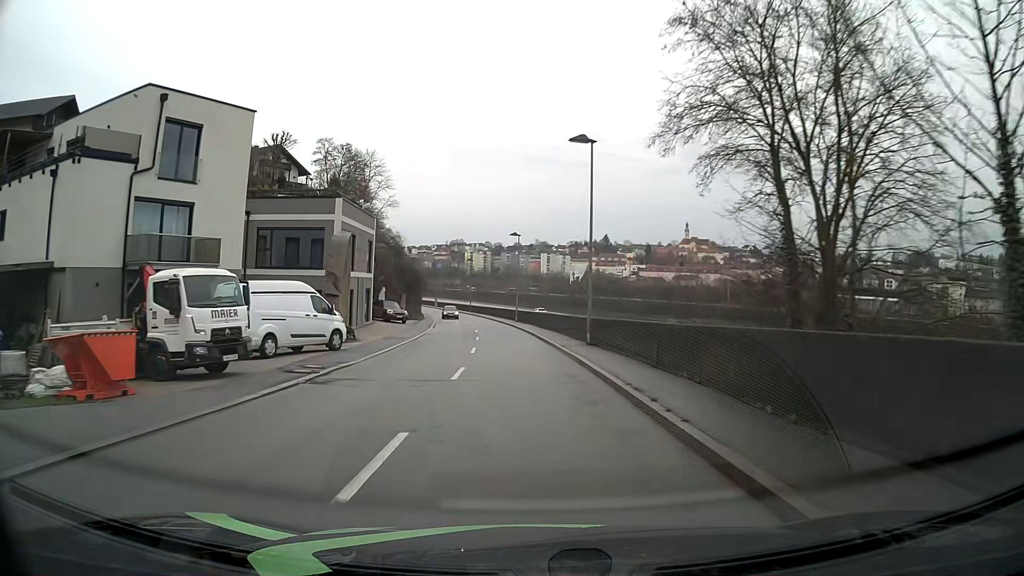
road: tertiary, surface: asphalt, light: Day
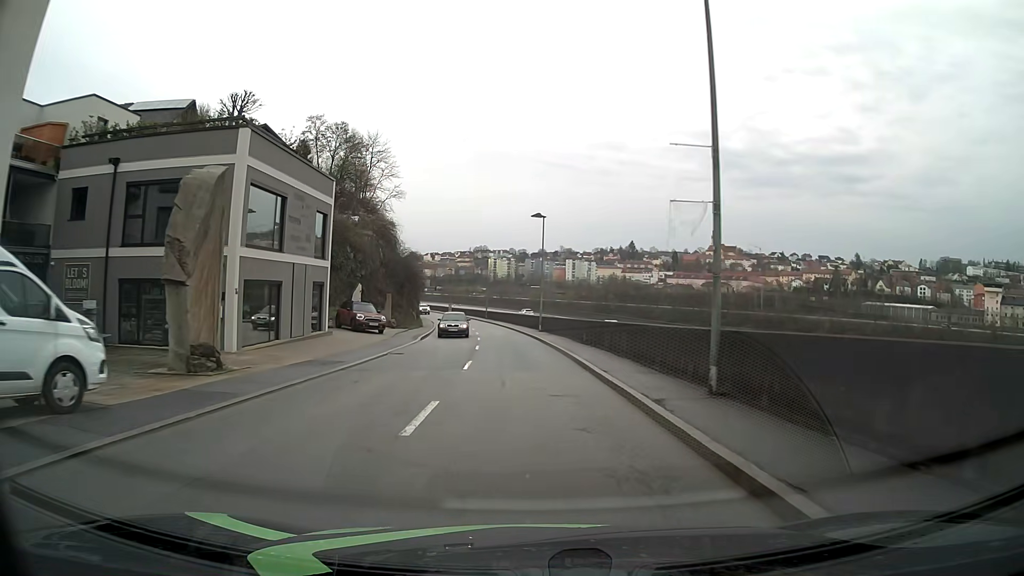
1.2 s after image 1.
(-0.3, +15.3) m; -2°
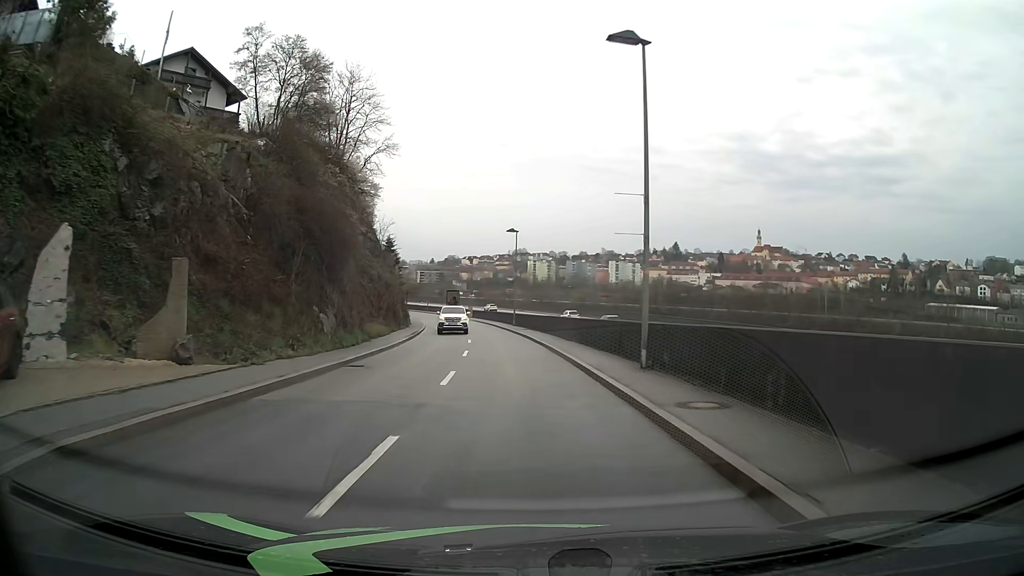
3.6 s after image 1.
(-1.1, +30.8) m; -4°
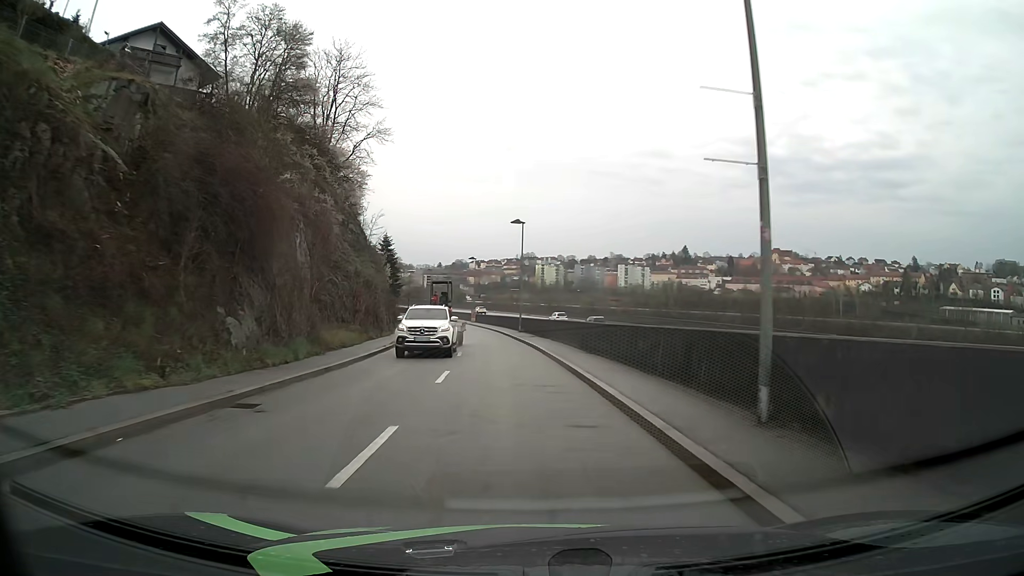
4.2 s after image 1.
(-0.1, +7.6) m; -1°
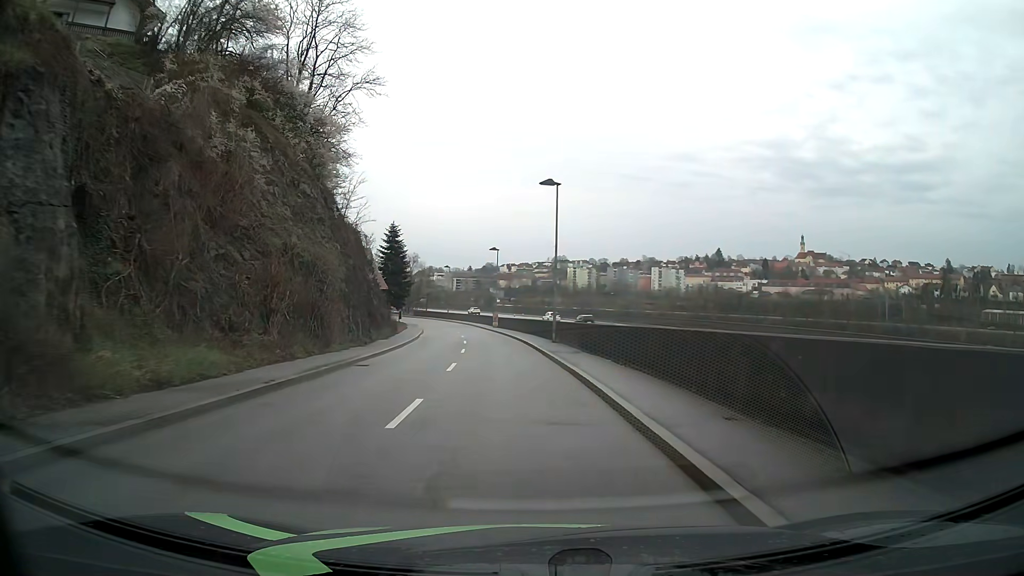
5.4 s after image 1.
(-0.3, +15.2) m; -3°
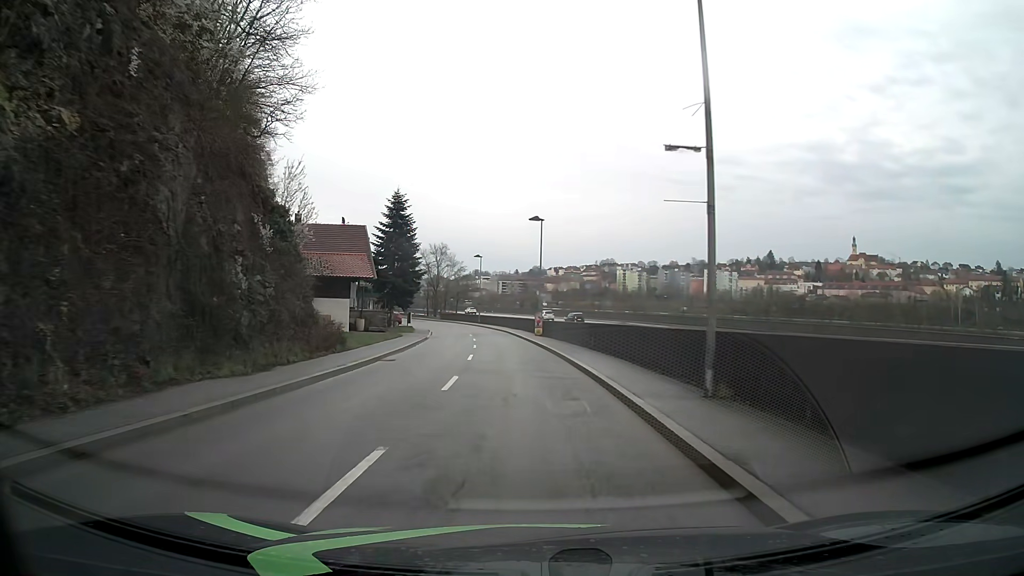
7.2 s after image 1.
(-0.9, +22.7) m; -4°
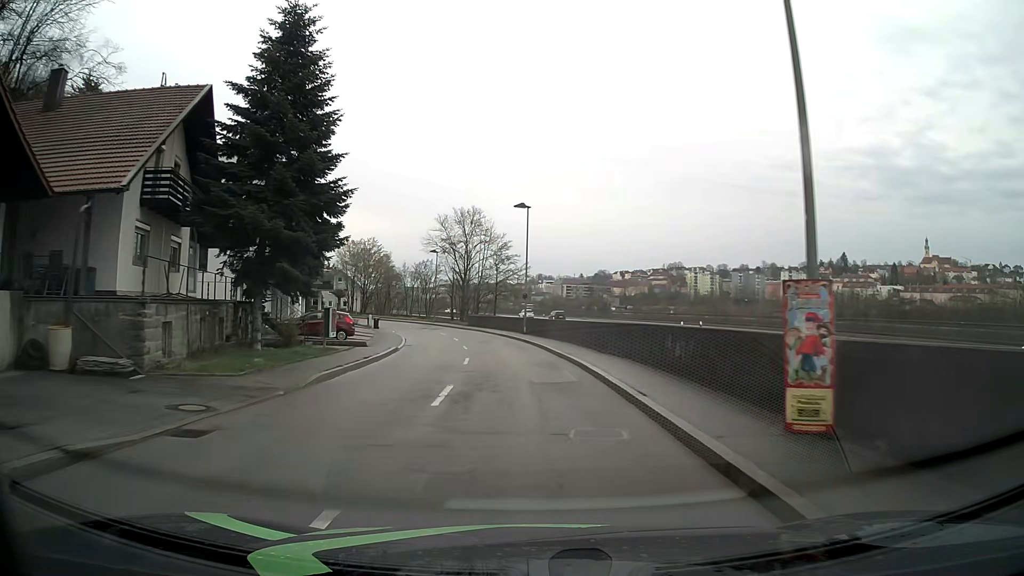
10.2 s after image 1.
(-2.1, +38.3) m; -6°
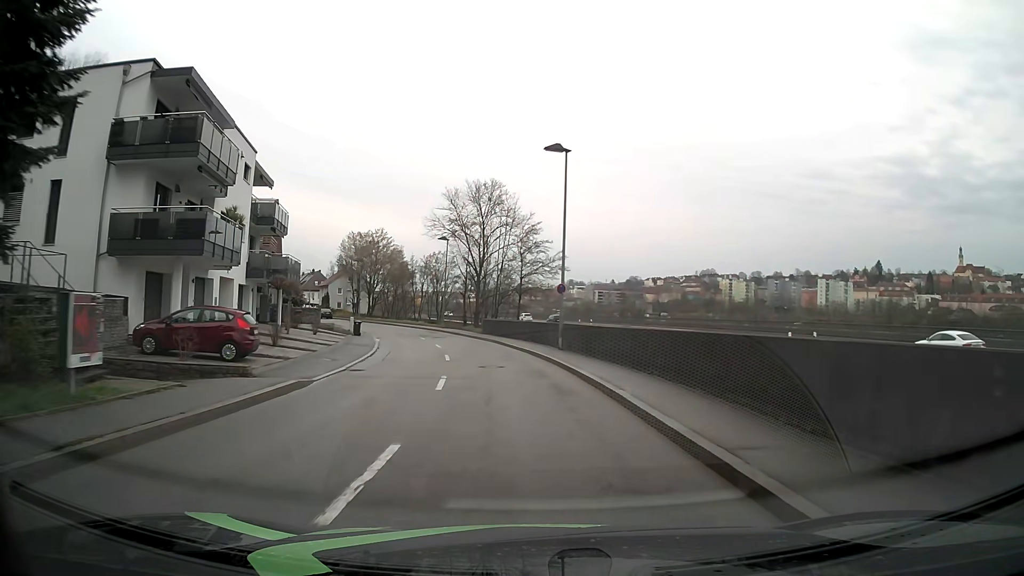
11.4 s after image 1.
(-0.3, +15.5) m; -2°
